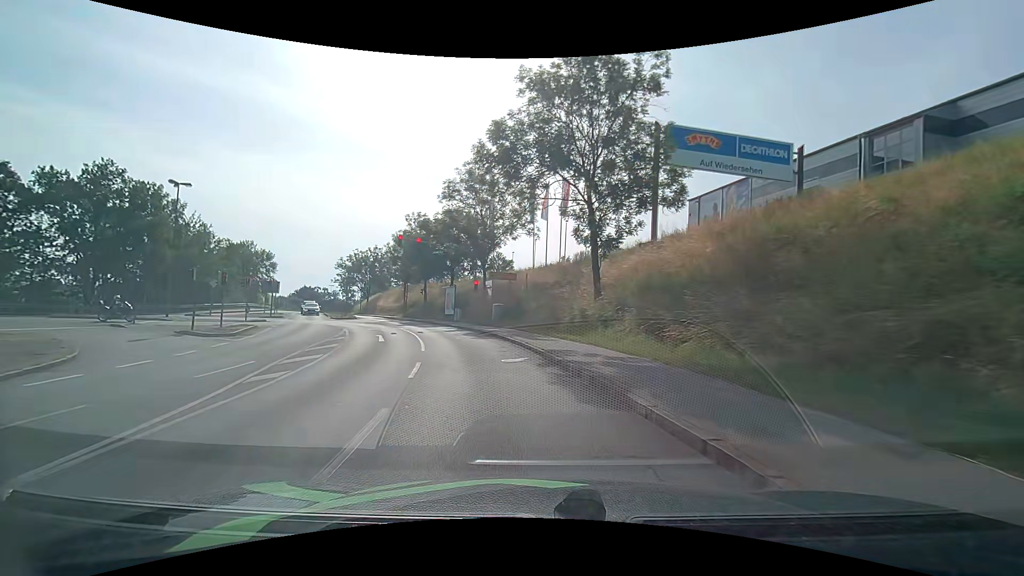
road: tertiary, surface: asphalt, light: Day
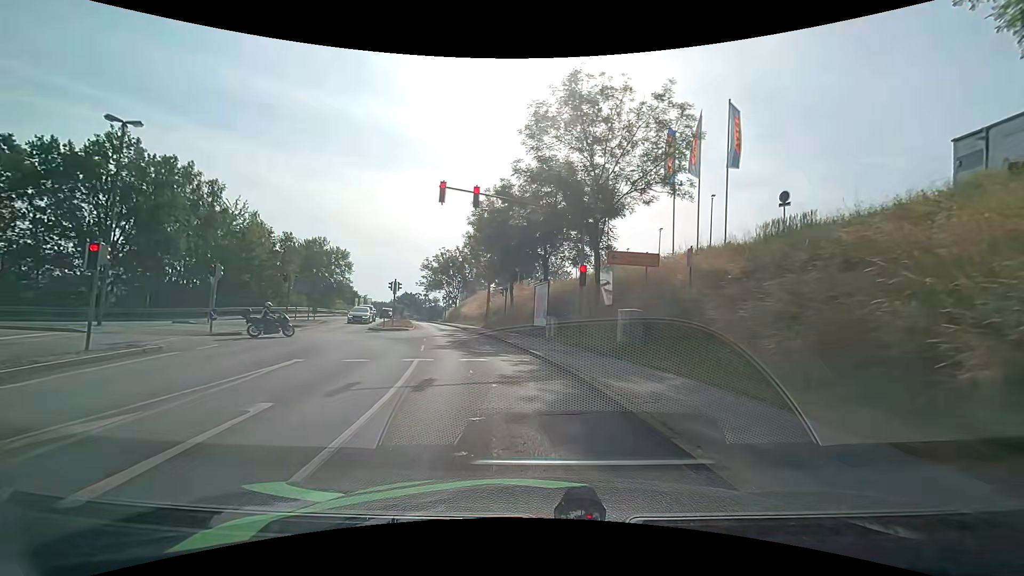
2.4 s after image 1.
(-1.8, +17.4) m; -12°
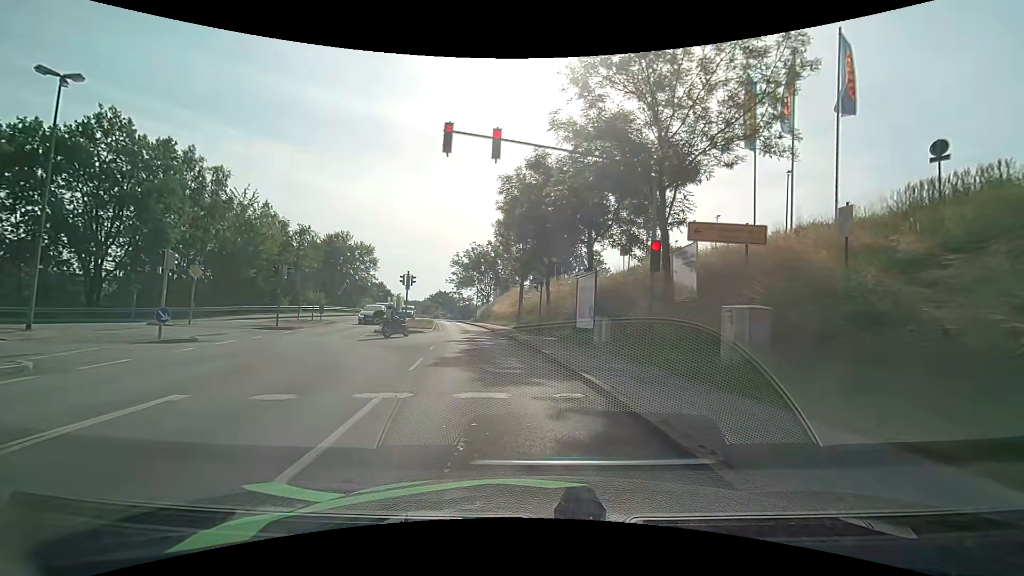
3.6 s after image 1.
(-0.2, +6.1) m; -4°
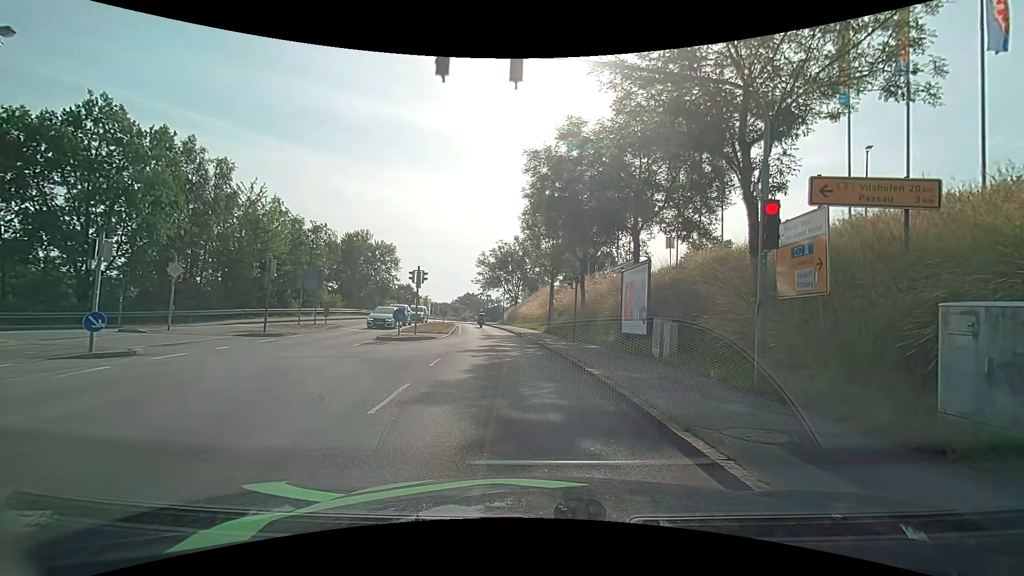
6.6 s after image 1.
(-0.1, +4.4) m; -2°
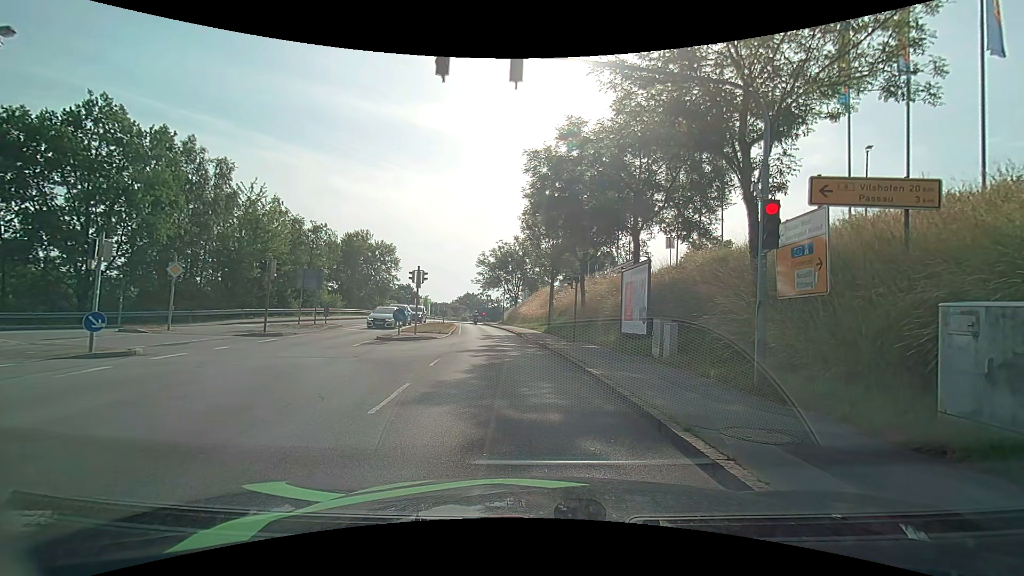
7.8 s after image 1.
(0.0, 0.0) m; 0°
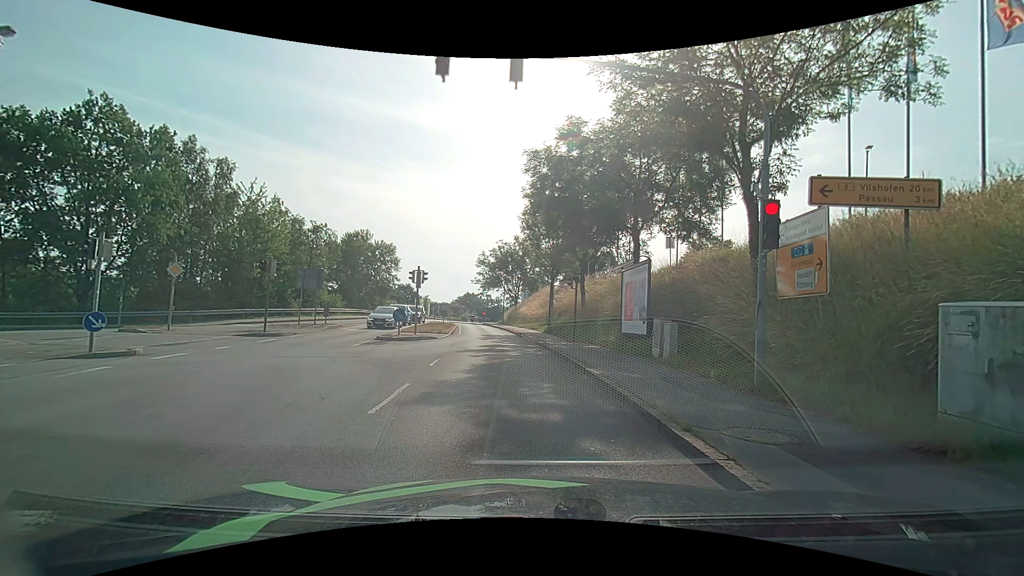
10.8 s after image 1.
(0.0, 0.0) m; 0°
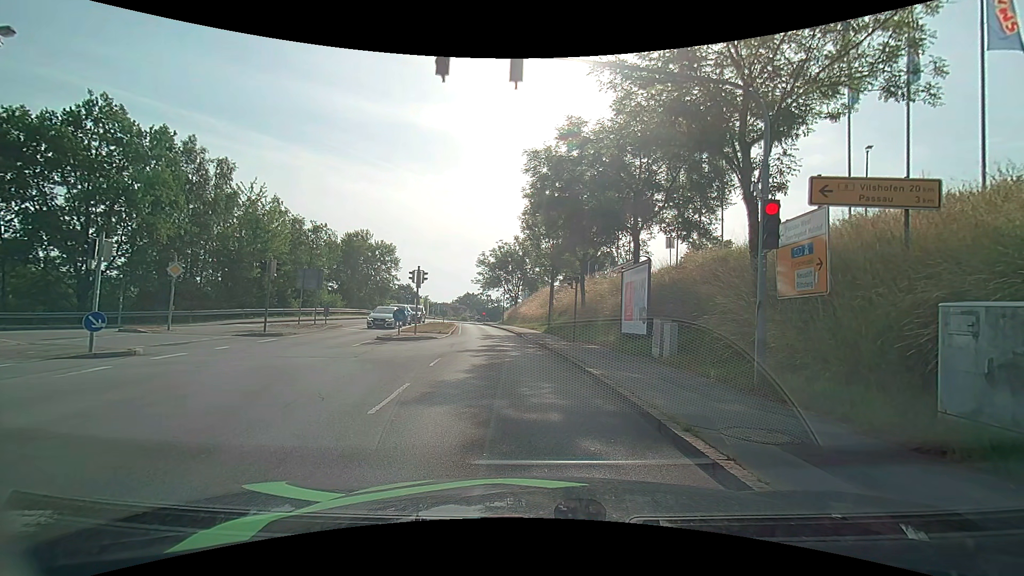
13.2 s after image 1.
(0.0, 0.0) m; 0°
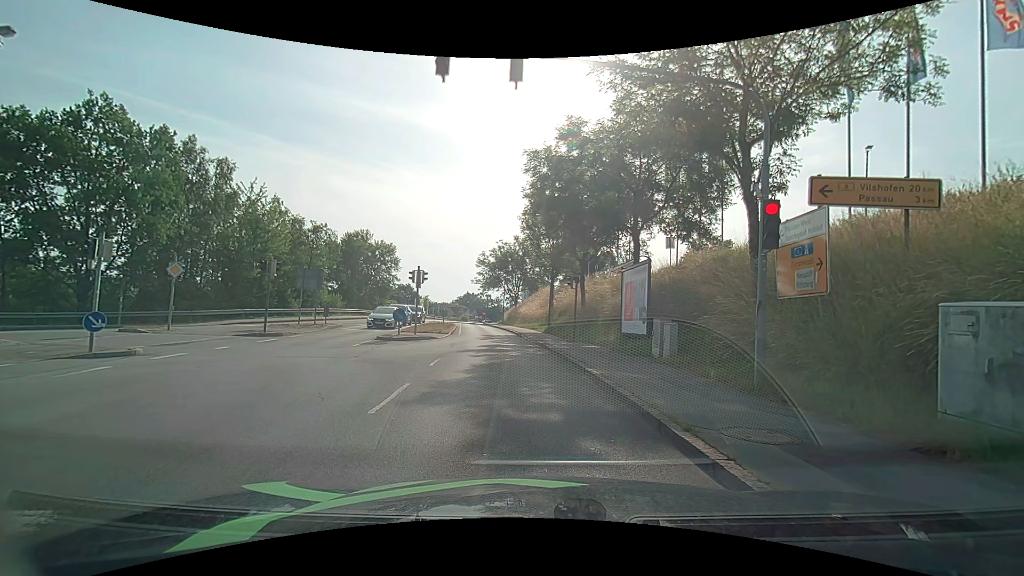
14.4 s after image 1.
(0.0, 0.0) m; 0°
(-1, +10) (-2, +20) (-3, +30) (-5, +40) (-6, +50) (-8, +59) (-10, +69) (-12, +79) (-13, +89) (-14, +99) m
